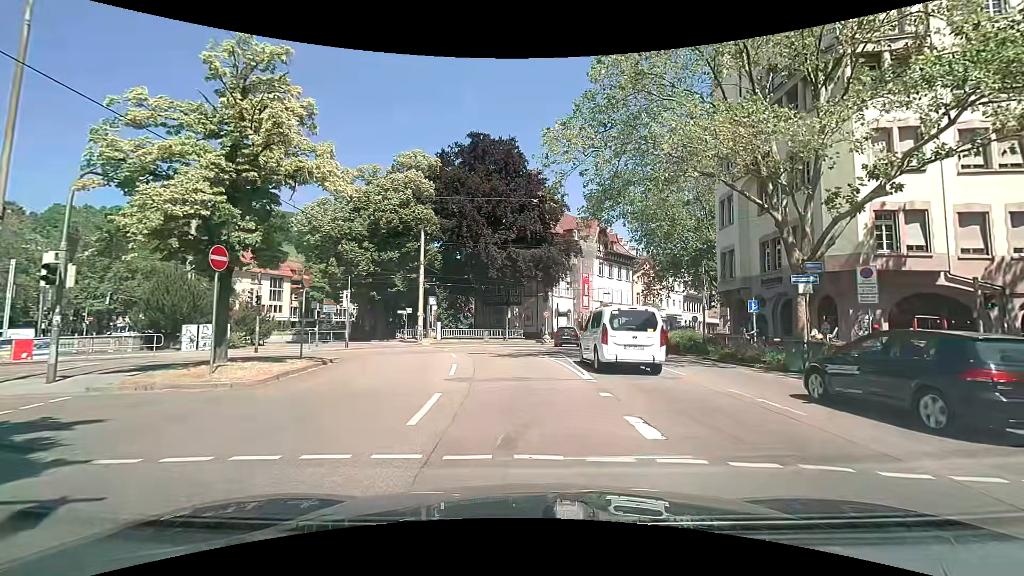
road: primary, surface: asphalt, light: Day
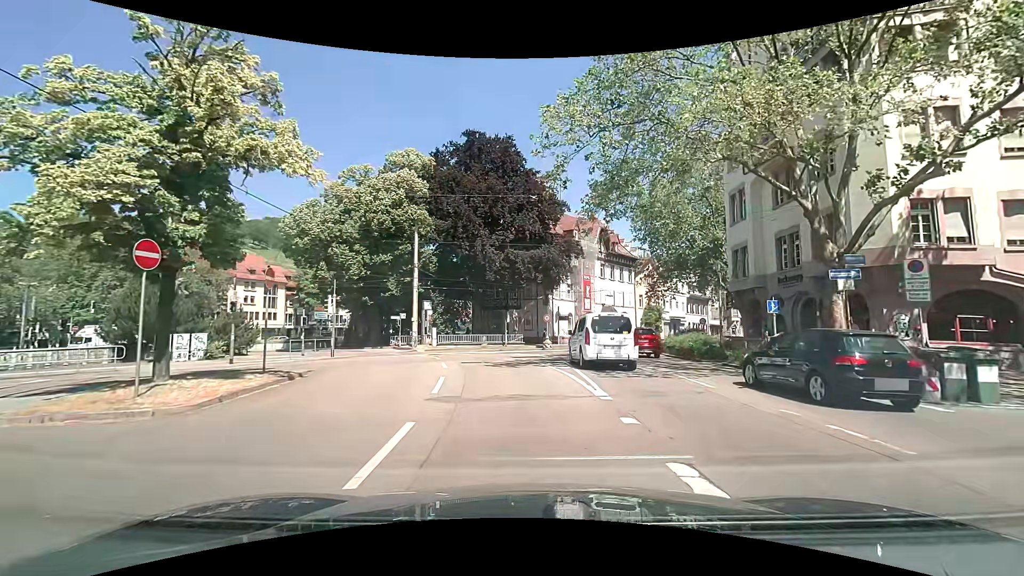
(0.0, +2.3) m; 0°
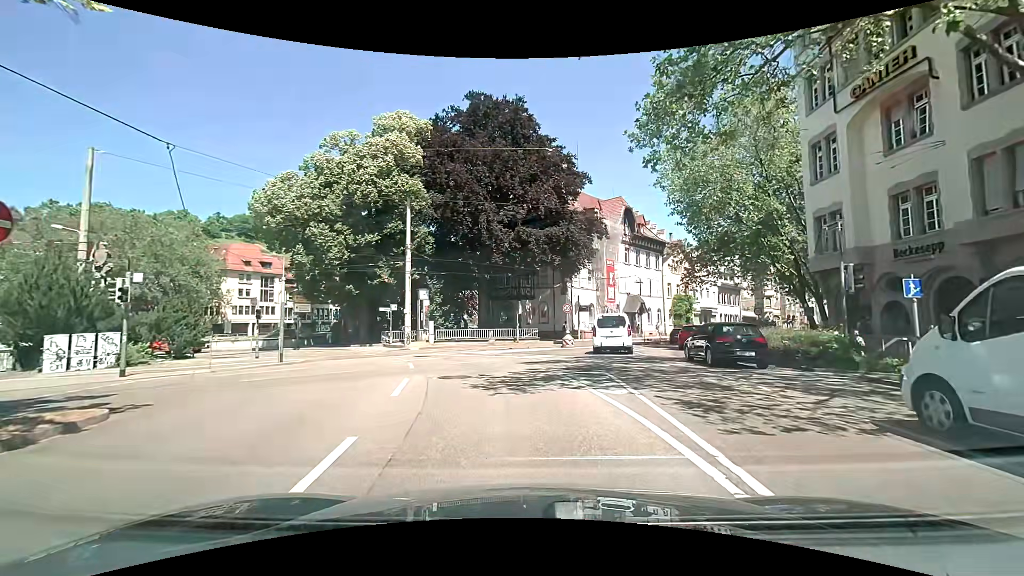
(-0.1, +7.8) m; -1°
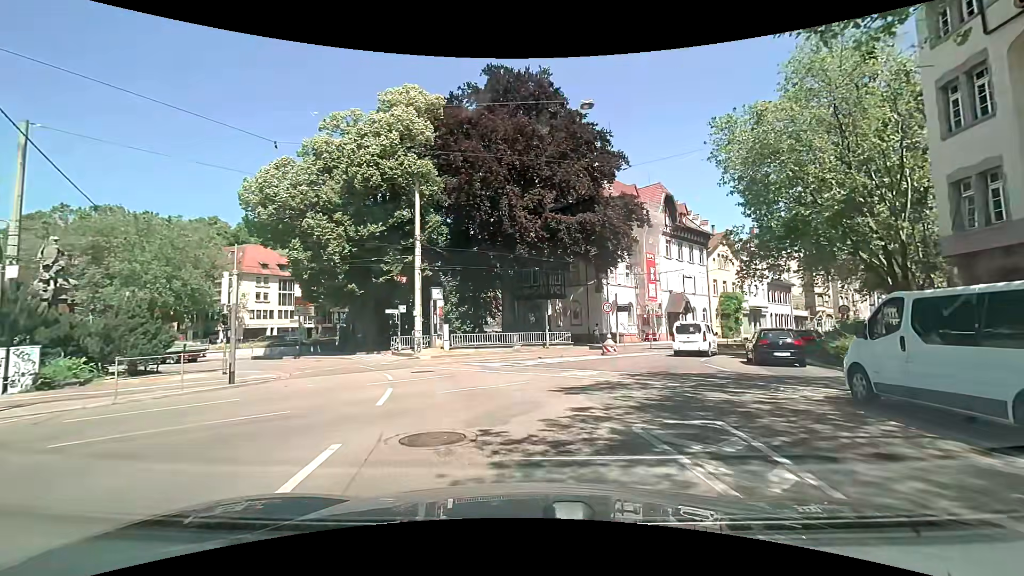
(-0.2, +5.9) m; -4°
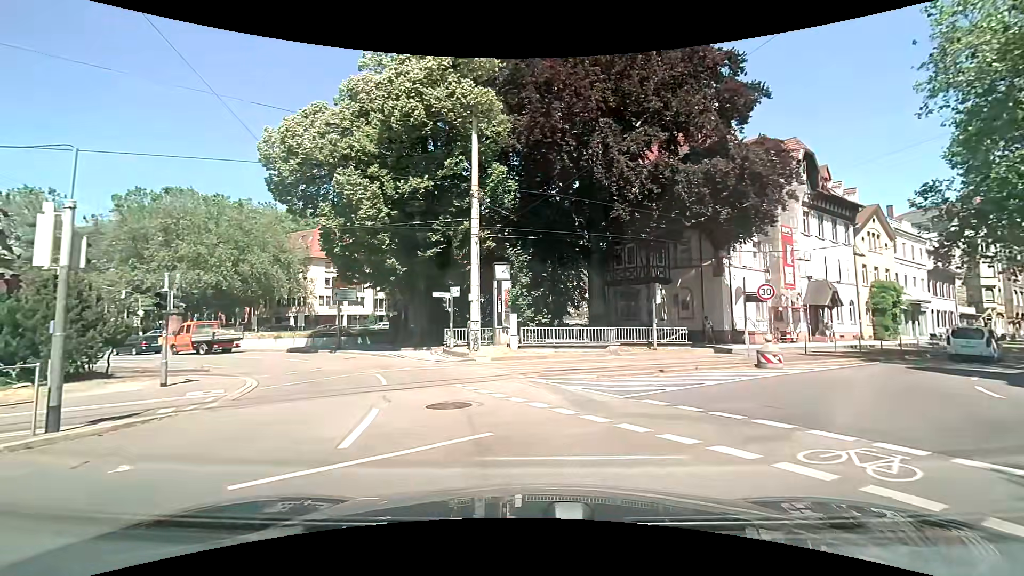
(-0.8, +9.3) m; -9°
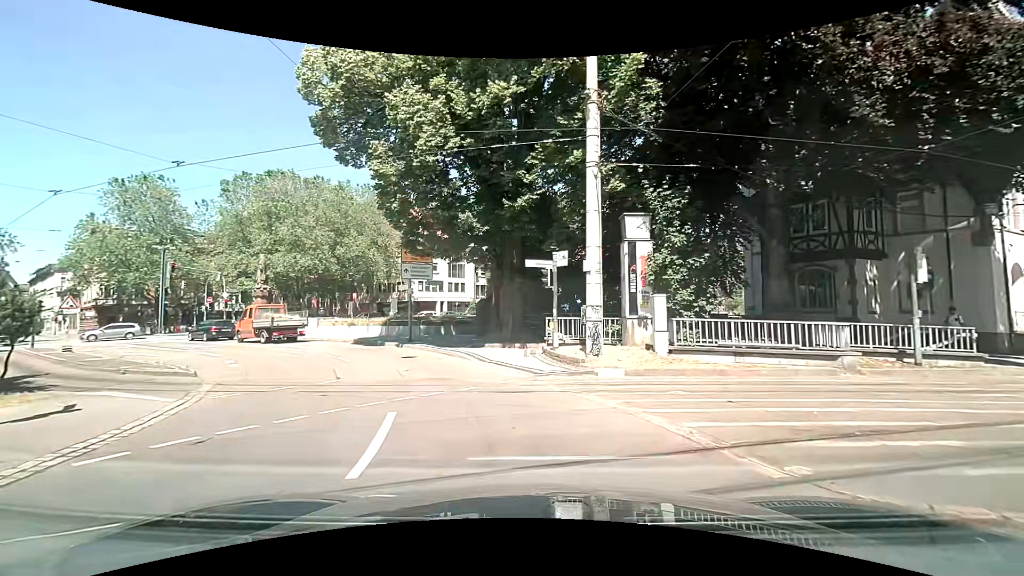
(-0.9, +9.0) m; -14°
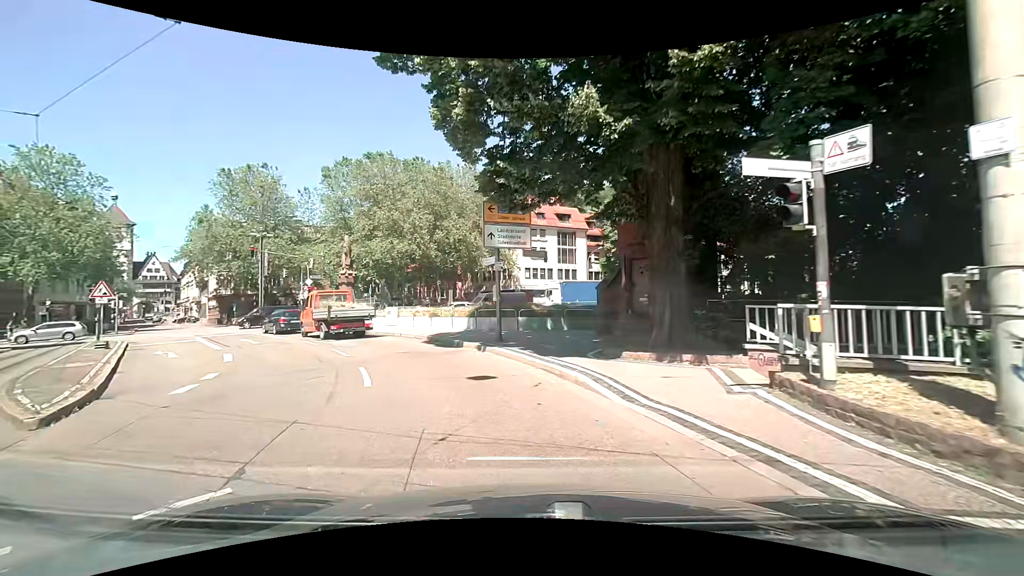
(-0.7, +8.7) m; -11°
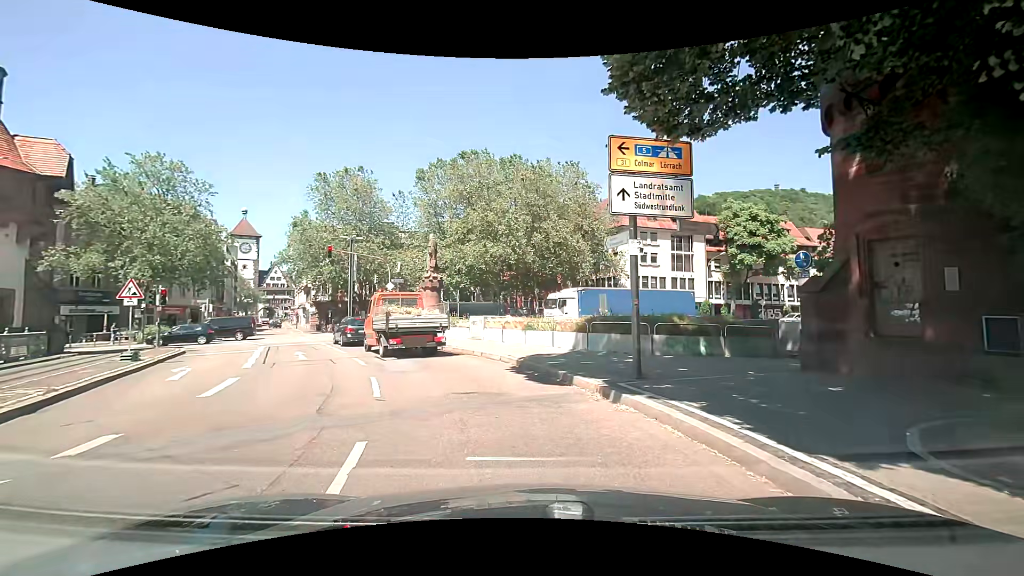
(-0.8, +6.6) m; -11°
